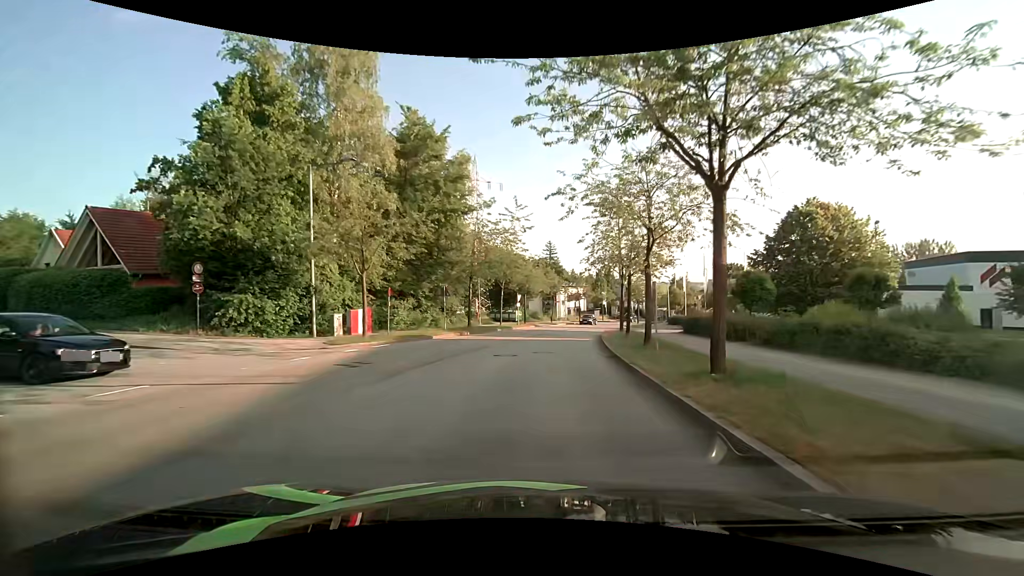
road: residential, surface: asphalt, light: Day
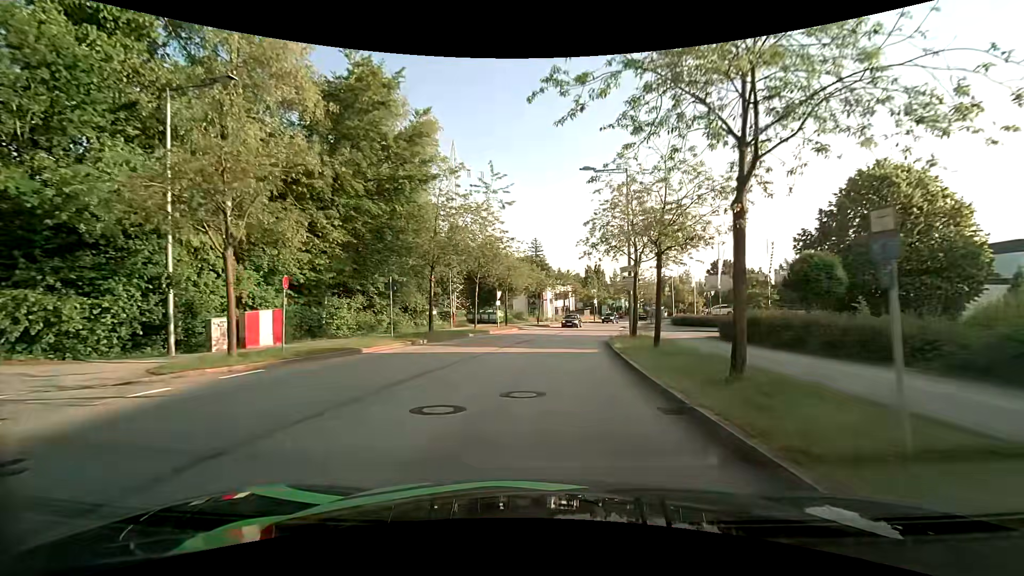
(+0.2, +8.8) m; +2°
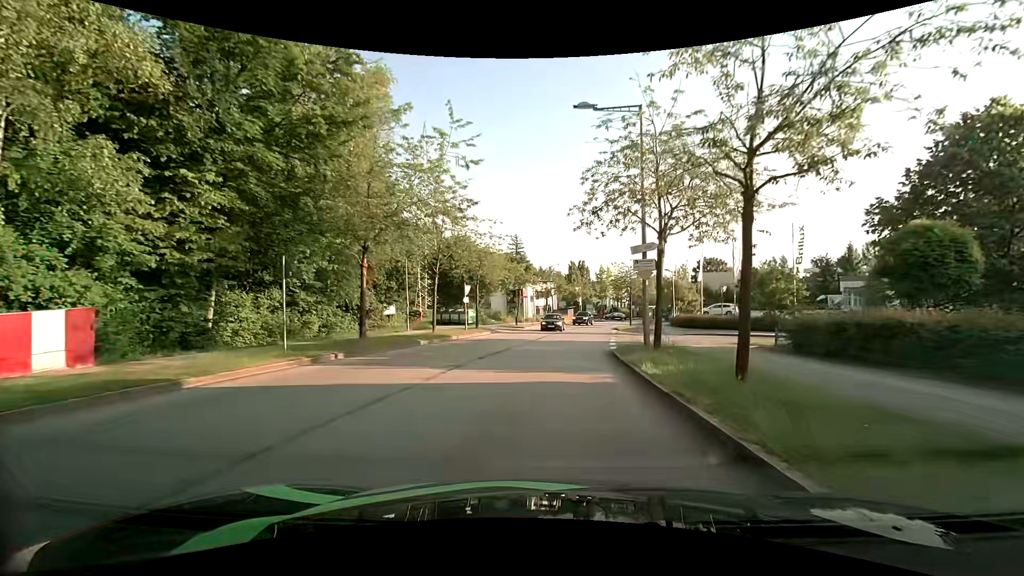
(+0.1, +8.1) m; +2°
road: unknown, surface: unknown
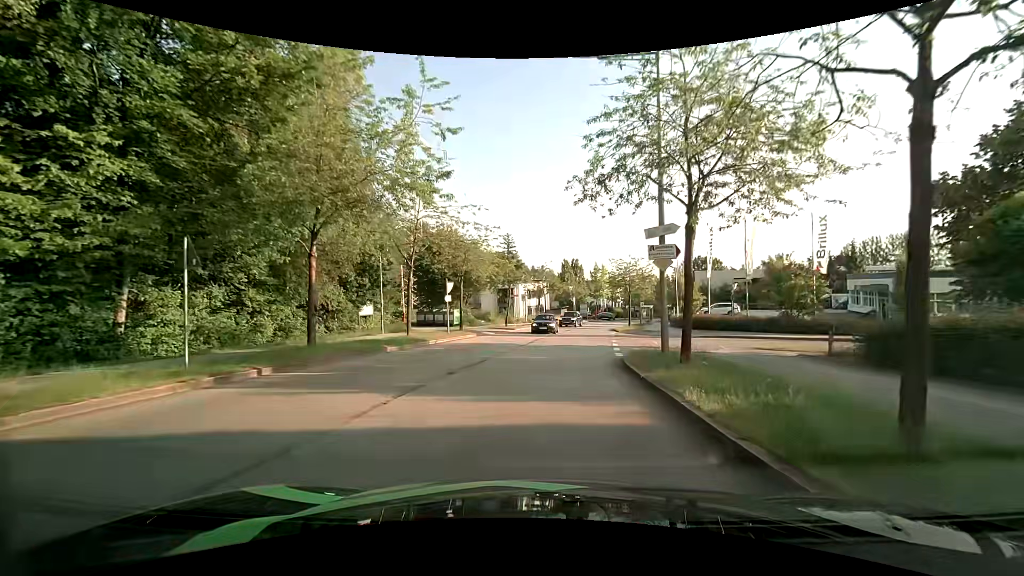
(0.0, +3.8) m; +2°
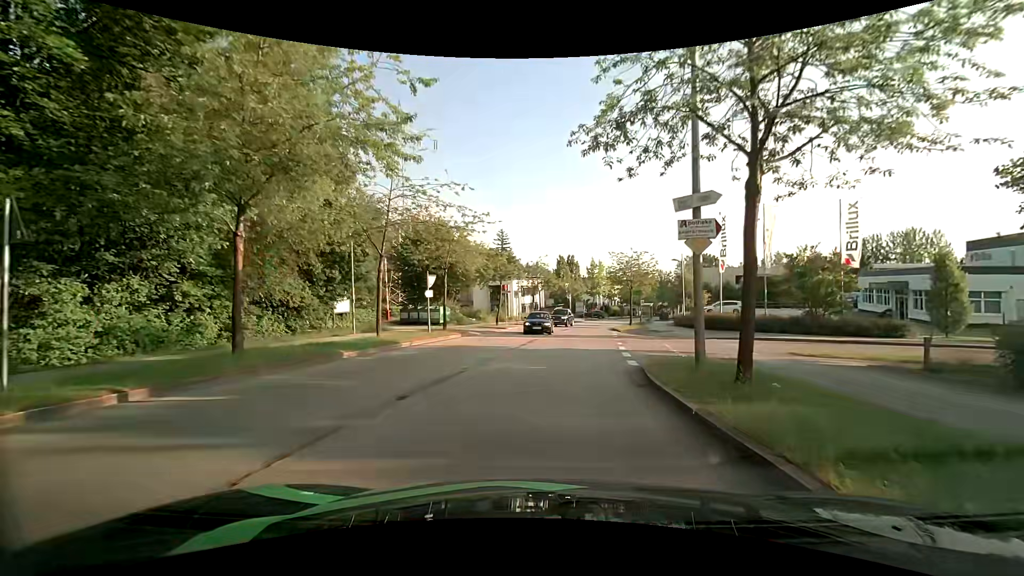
(0.0, +3.7) m; -1°
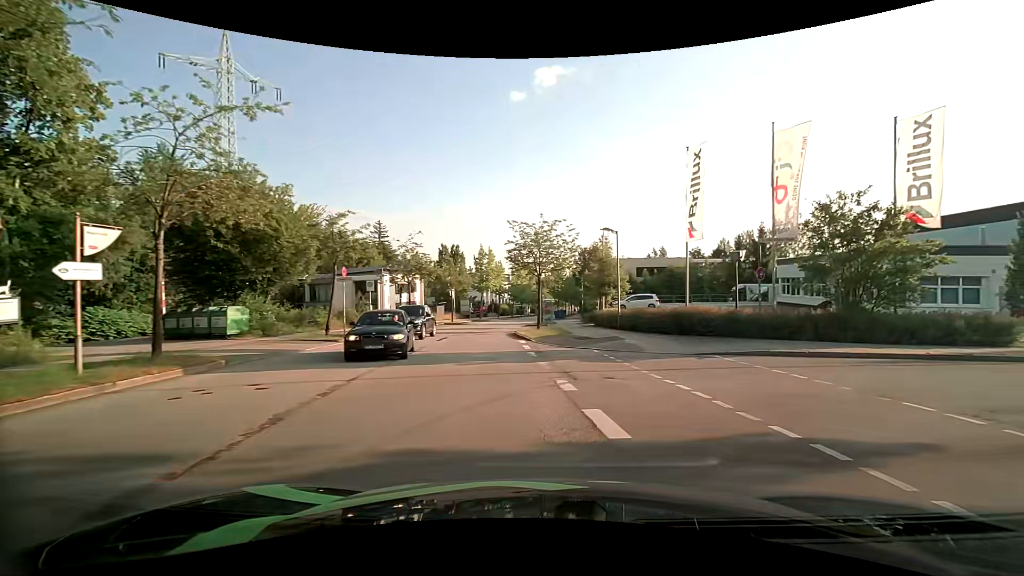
(+0.9, +14.4) m; +12°
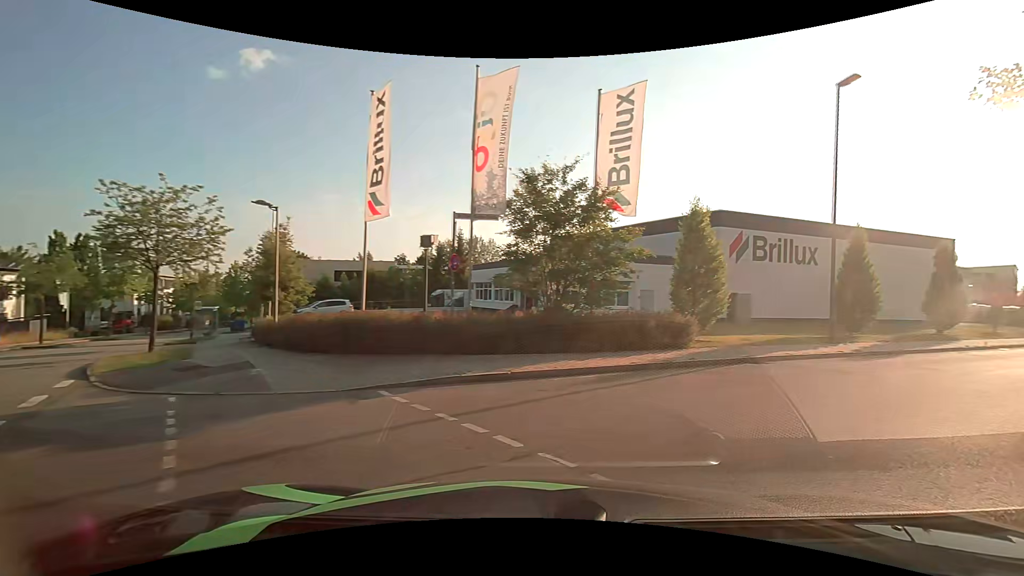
(+1.9, +6.4) m; +31°
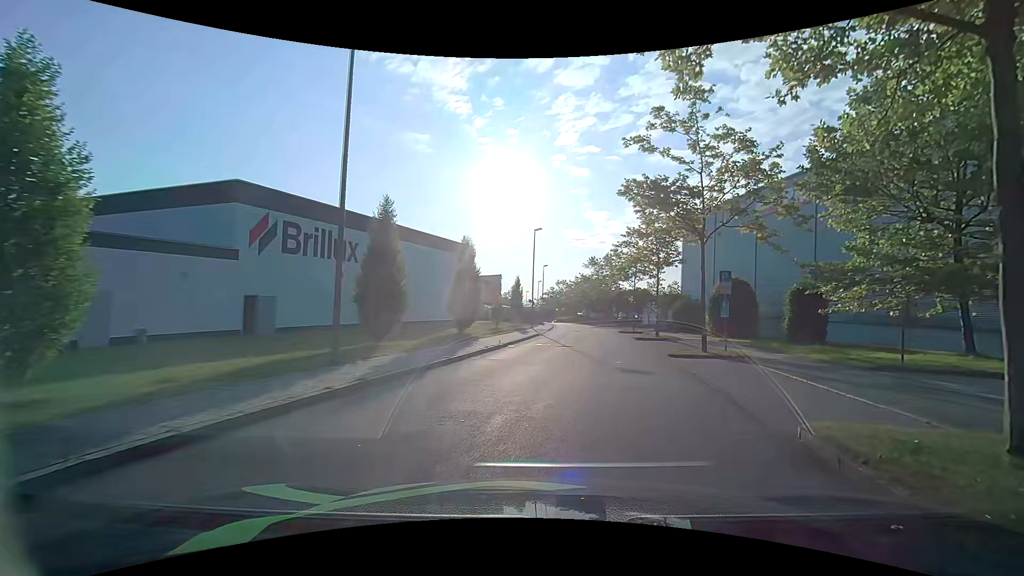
(+5.2, +9.2) m; +48°
(+1, +10) (+3, +20) (+4, +30) (+5, +40) (+6, +50) (+7, +60) (+8, +70) (+8, +80) (+8, +90) (+8, +100) m
